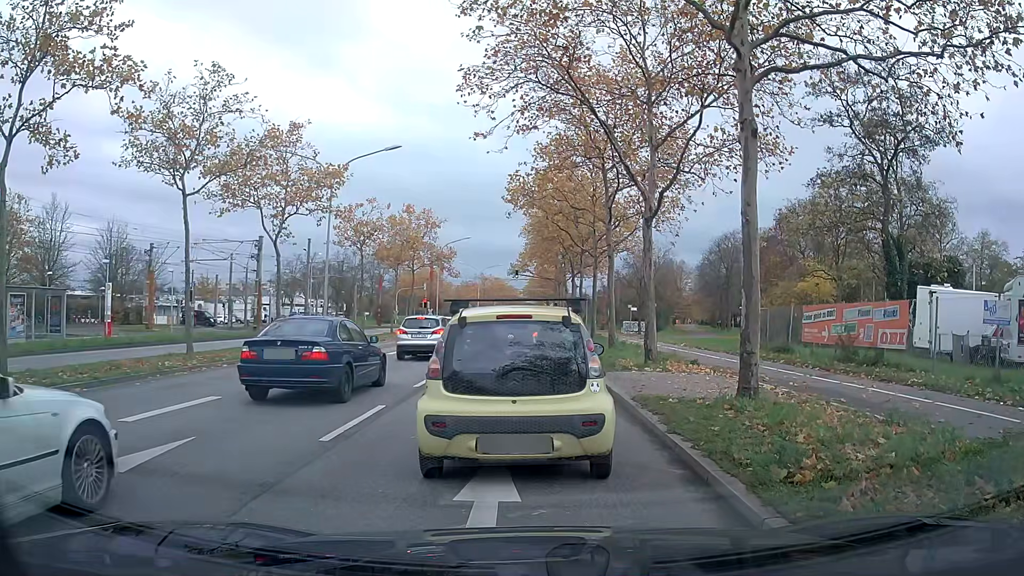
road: primary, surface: asphalt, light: Day
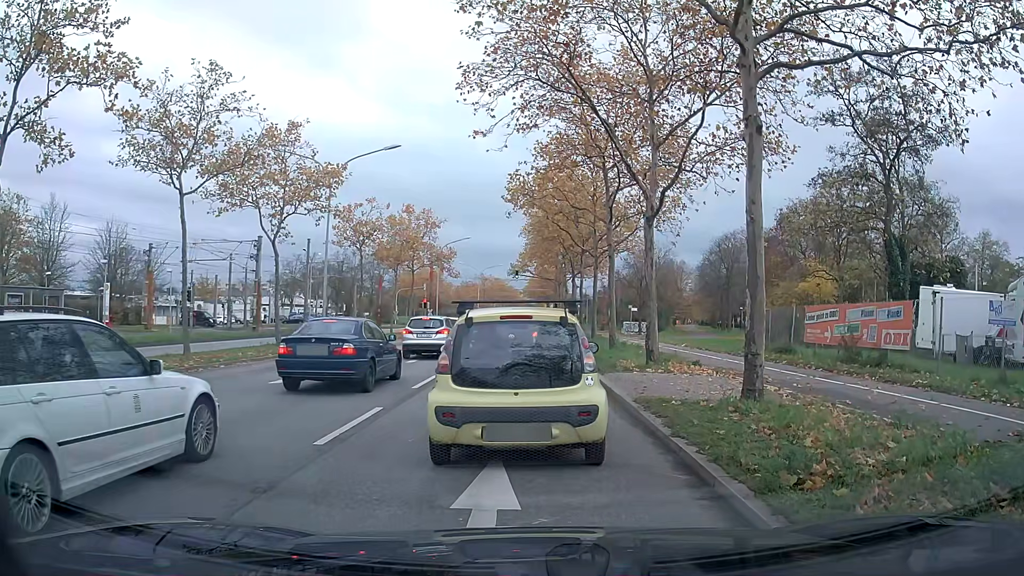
(0.0, +0.2) m; 0°
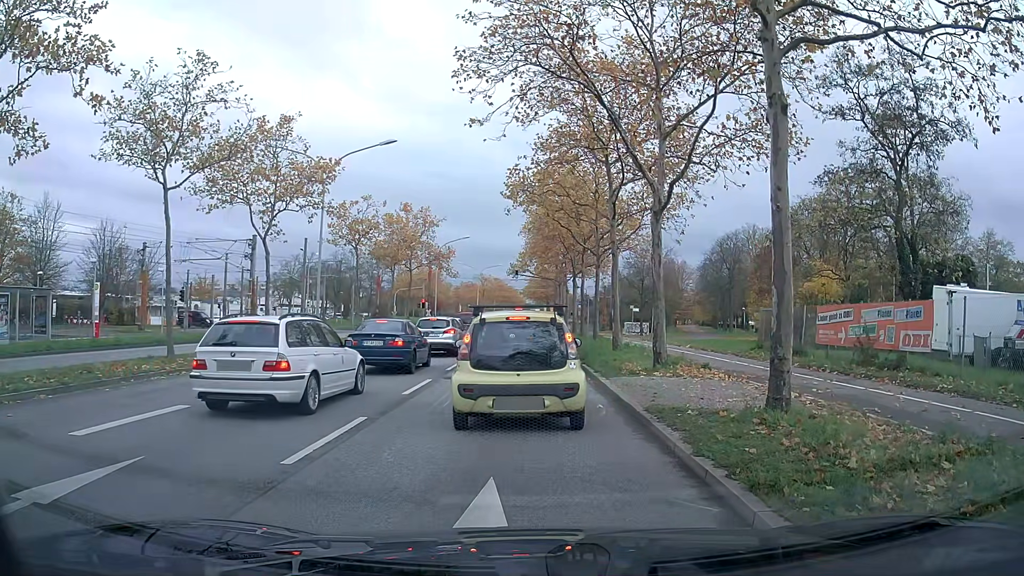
(0.0, +1.0) m; 0°
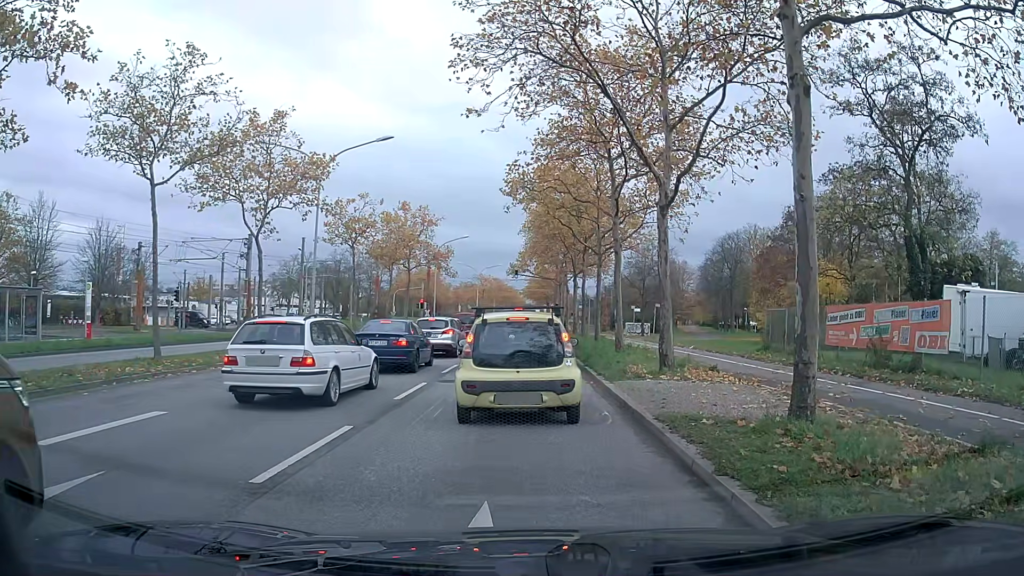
(0.0, +0.8) m; 0°
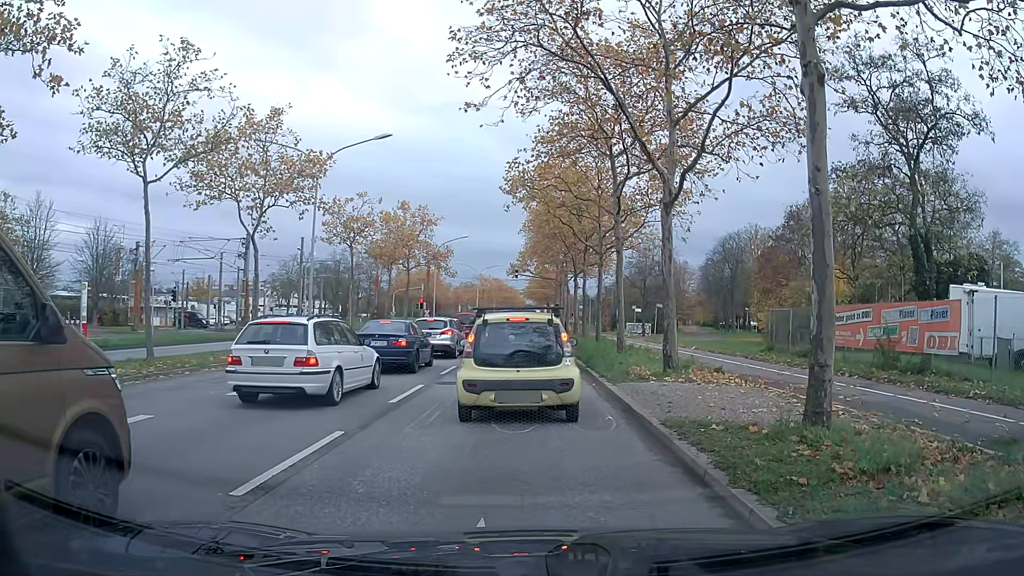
(0.0, +0.4) m; 0°
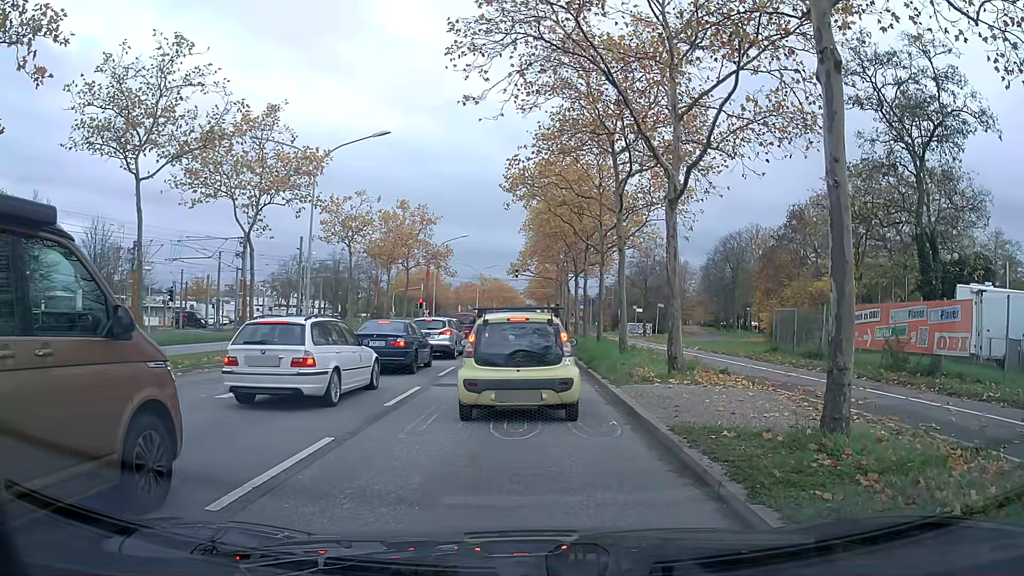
(0.0, +0.5) m; 0°
